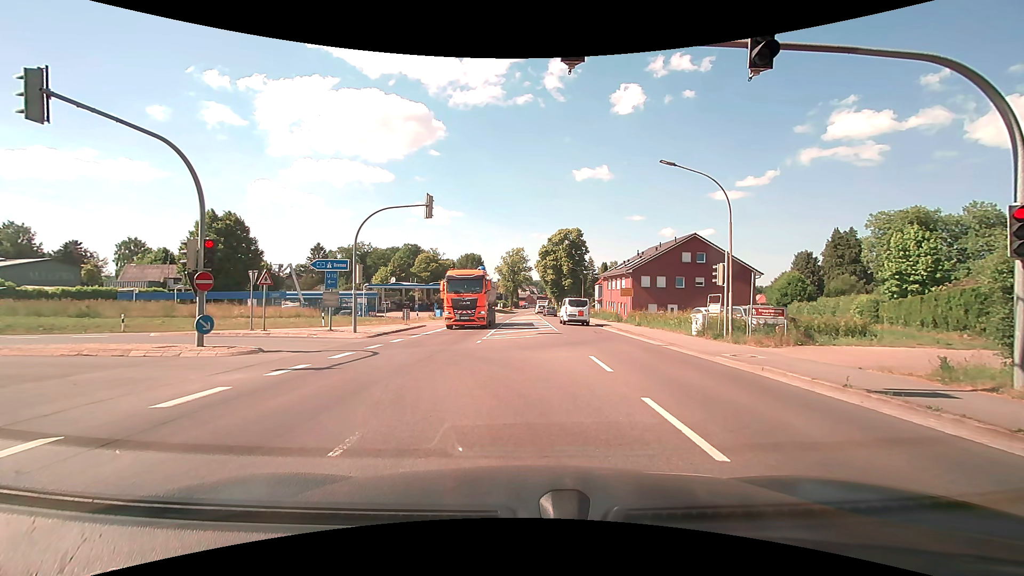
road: secondary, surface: asphalt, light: Day
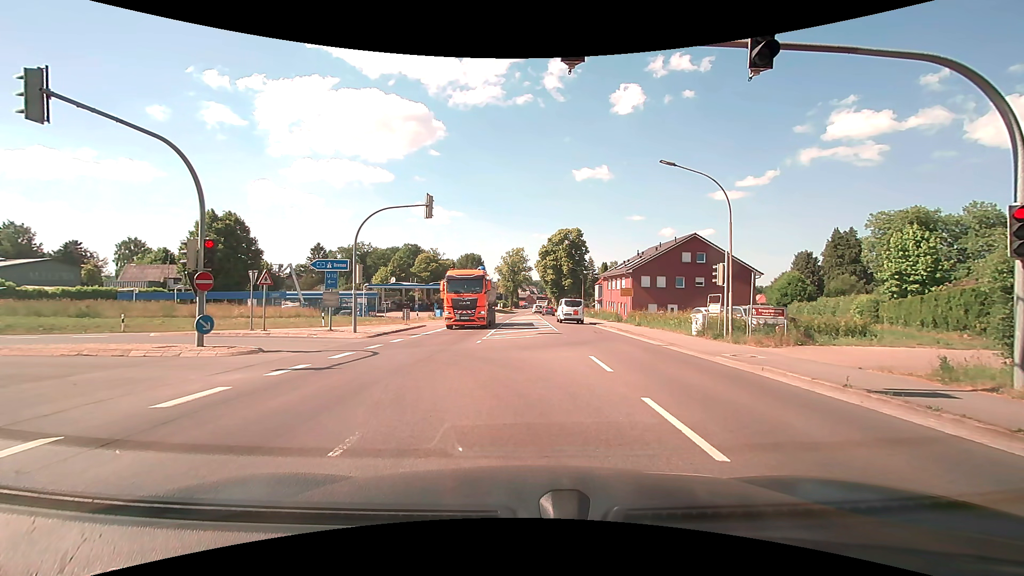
(0.0, 0.0) m; 0°
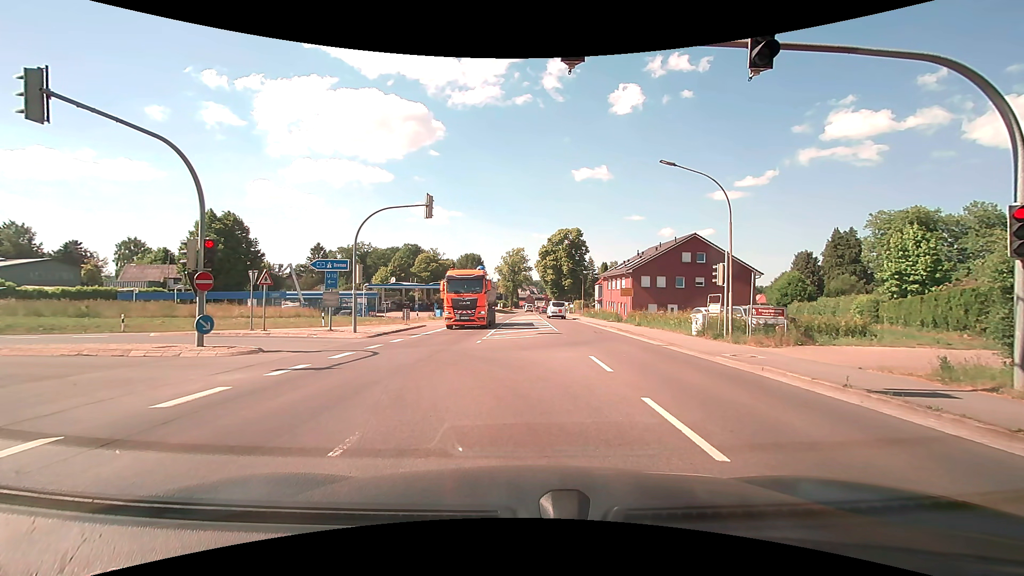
(0.0, 0.0) m; 0°
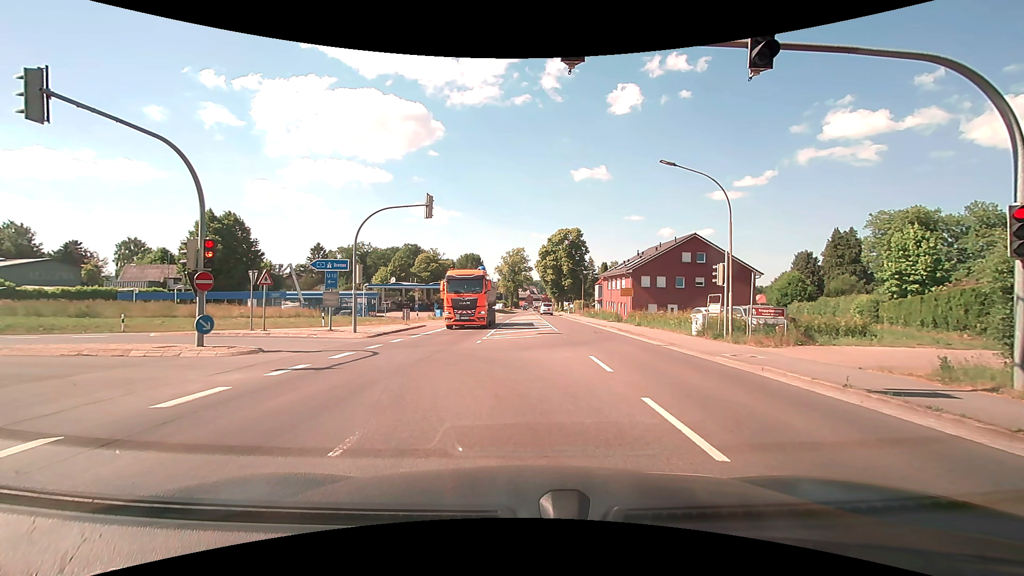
(0.0, 0.0) m; 0°
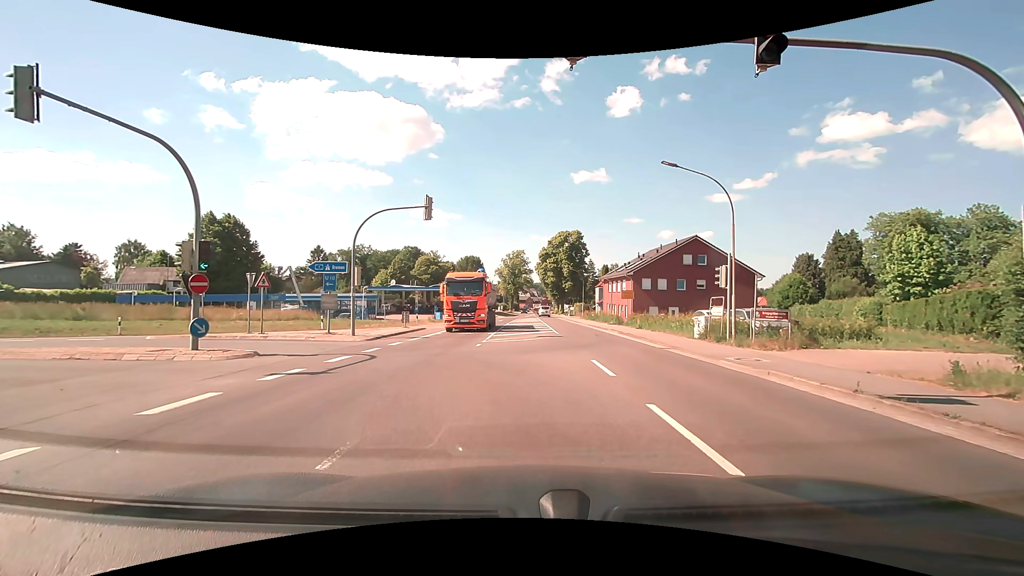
(0.0, +0.2) m; 0°
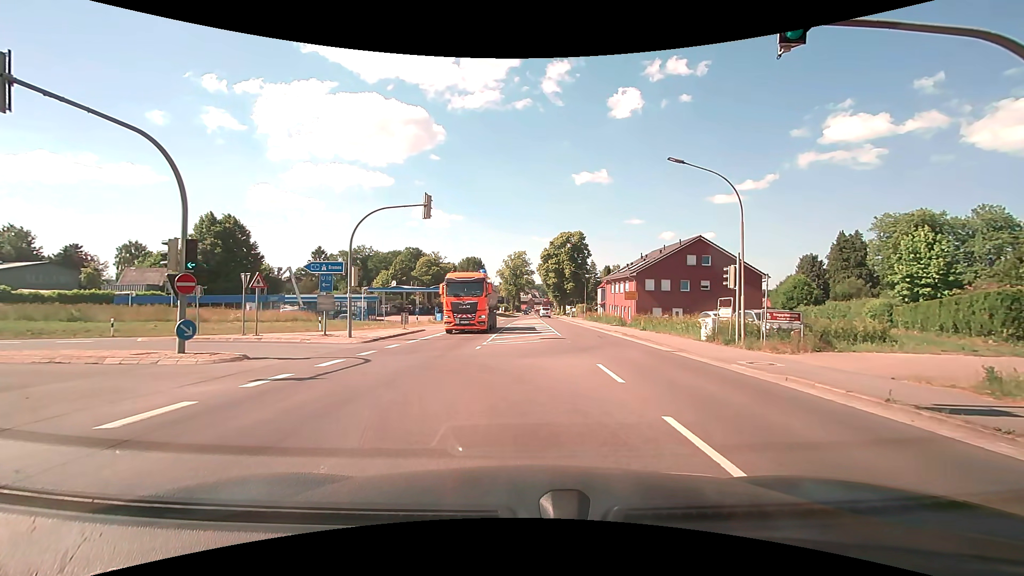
(0.0, +0.8) m; +1°
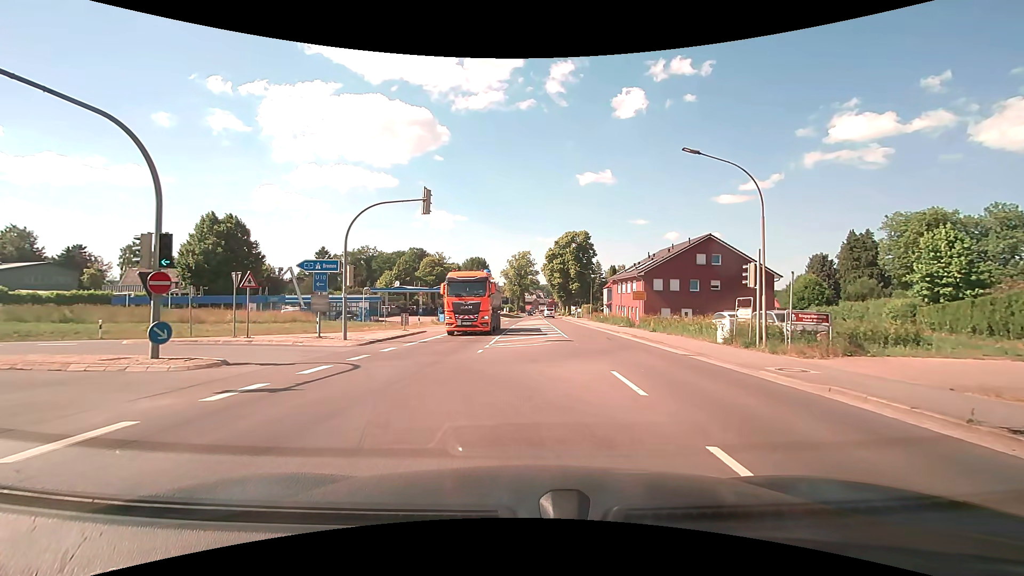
(0.0, +1.4) m; -2°
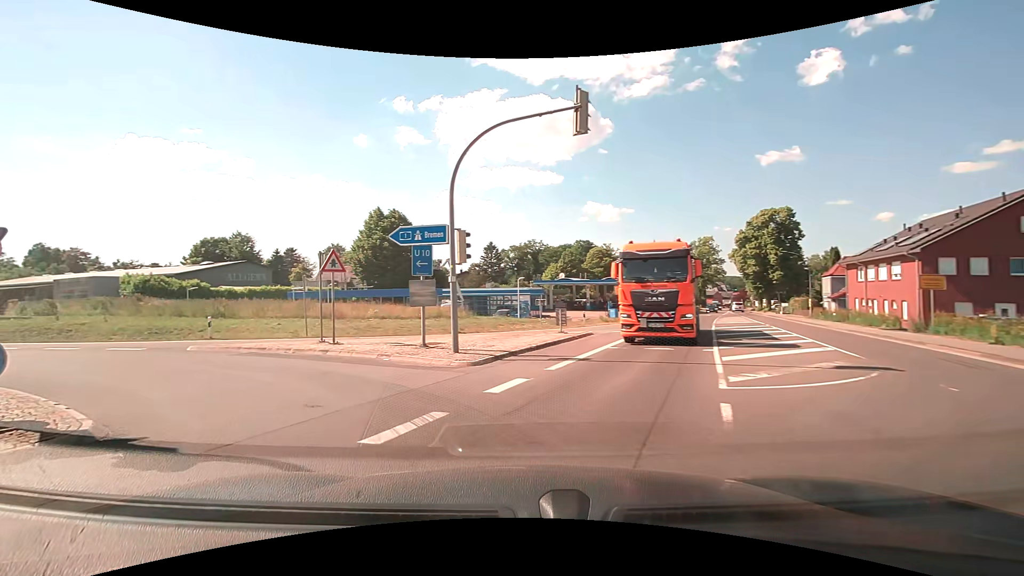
(-1.0, +10.1) m; -18°
(-3, +9) (-12, +14) (-21, +17) (-31, +20) (-41, +22) (-50, +25) (-60, +28) (-69, +32) (-79, +35) (-88, +38) m
